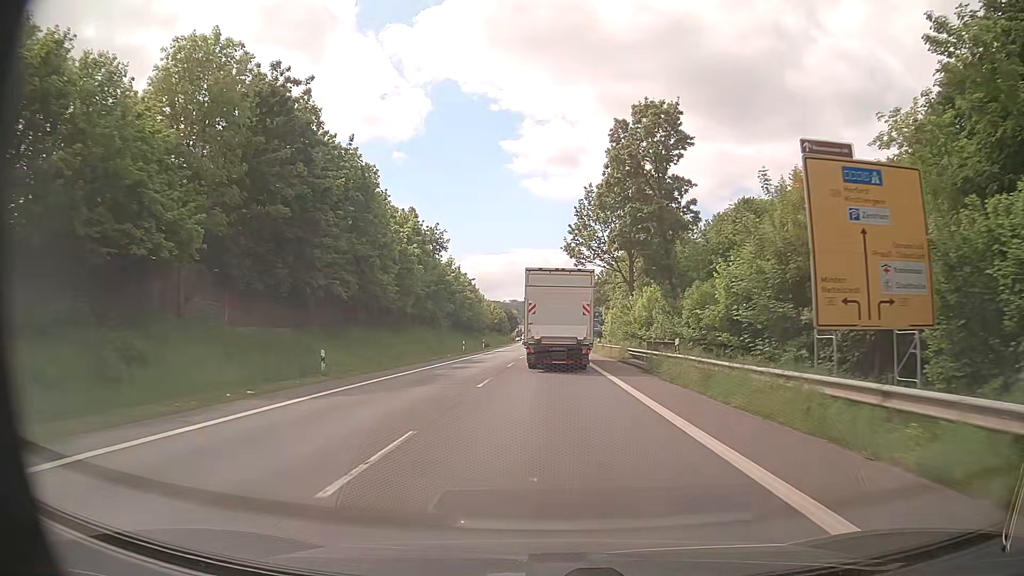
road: primary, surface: asphalt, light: Day
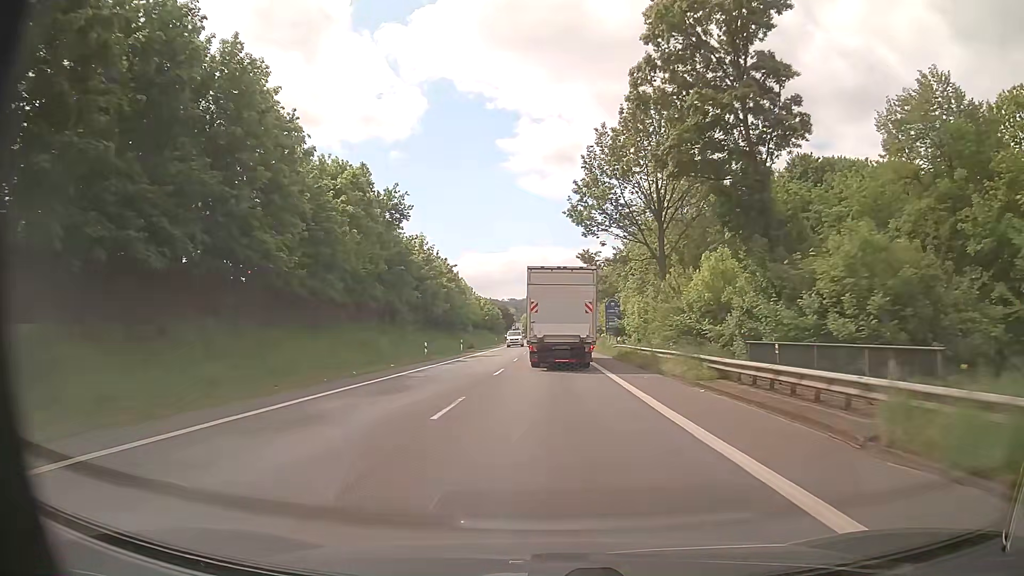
(0.0, +19.5) m; 0°
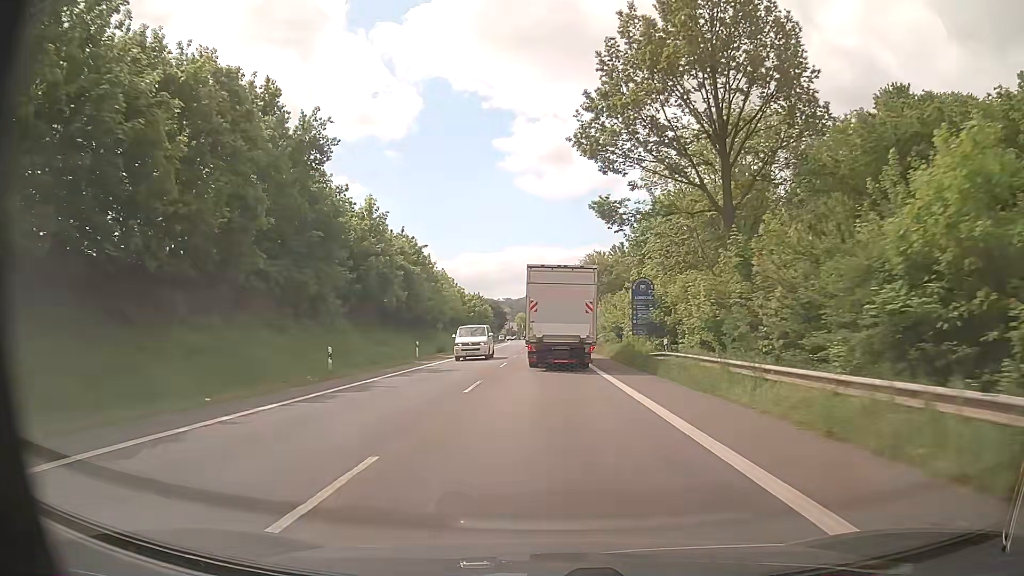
(+0.1, +19.4) m; 0°
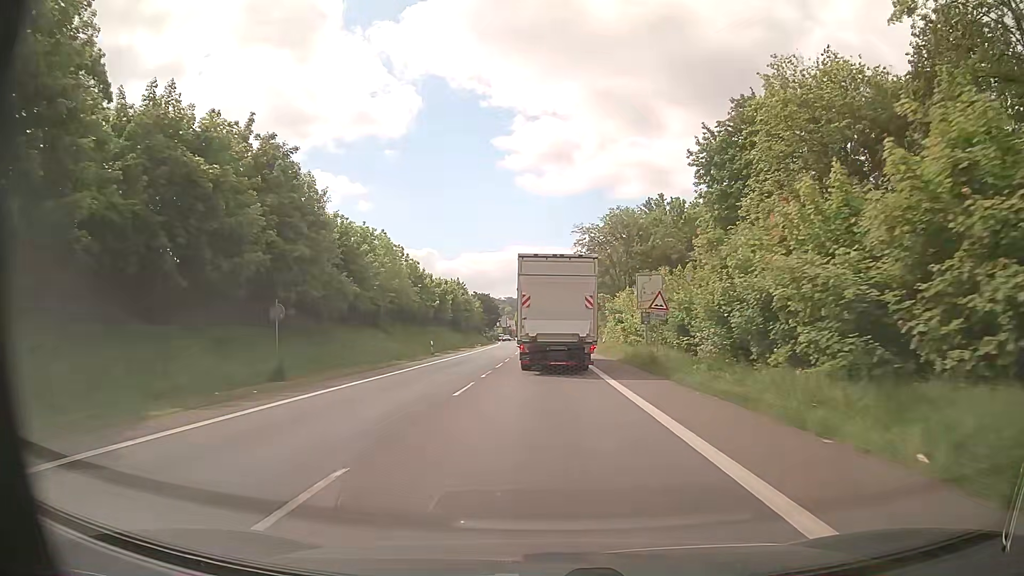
(+0.1, +37.4) m; 0°
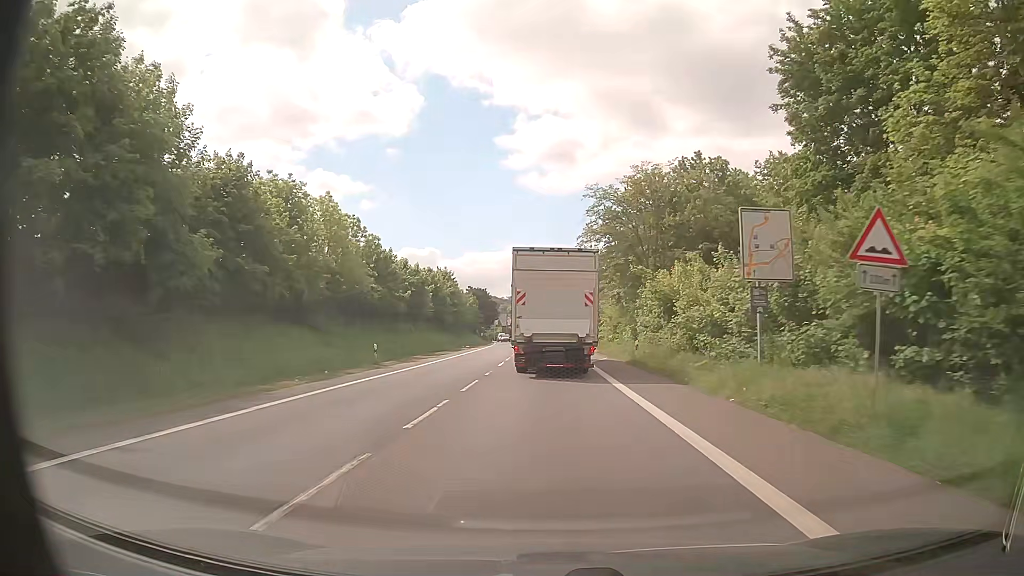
(0.0, +17.2) m; 0°
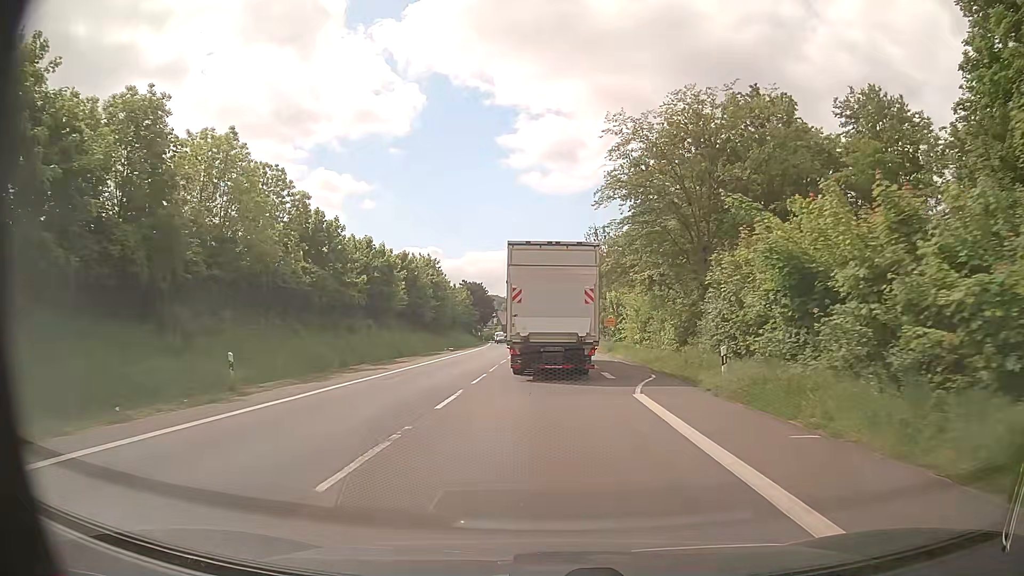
(-0.1, +16.0) m; -1°
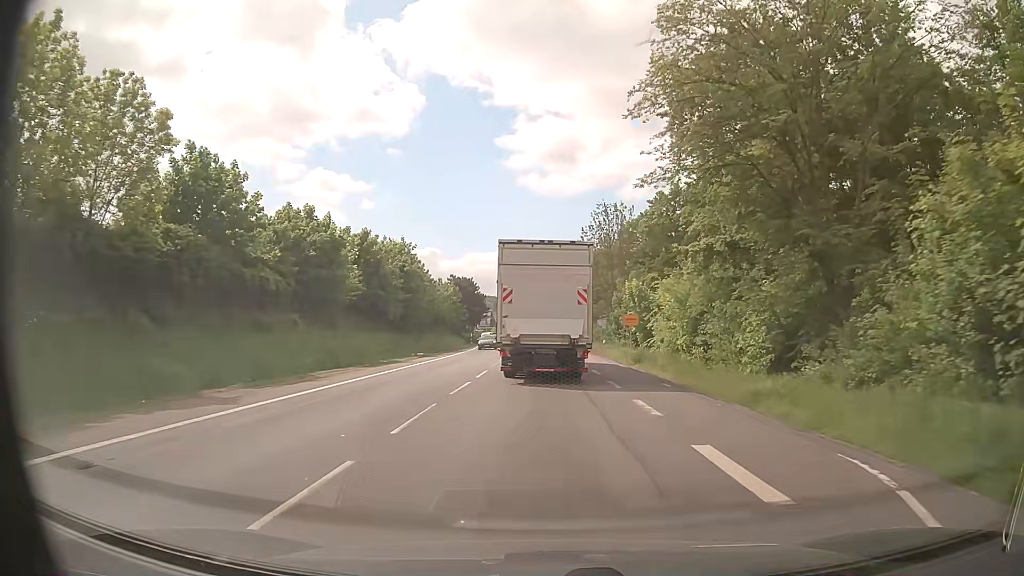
(0.0, +14.9) m; 0°
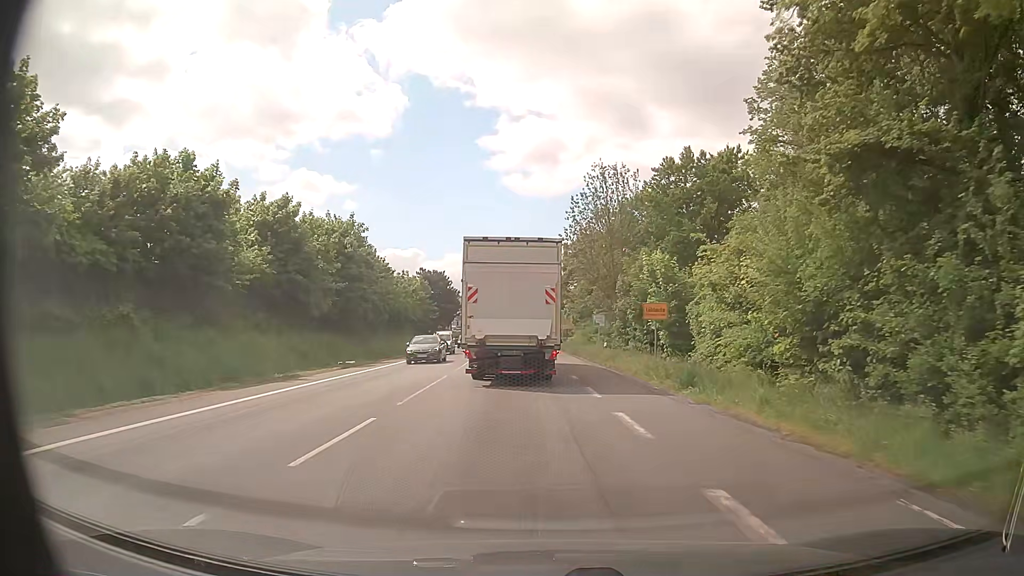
(+0.2, +14.4) m; +1°
(0, +10) (0, +20) (+1, +30) (+1, +40) (+1, +50) (+1, +60) (0, +70) (0, +80) (0, +90) (-1, +100) m
